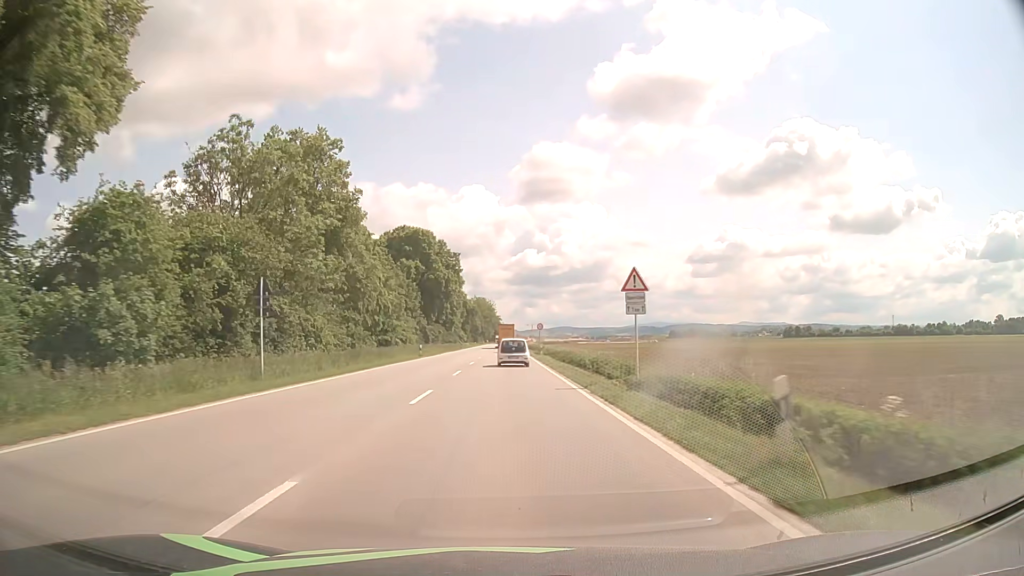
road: primary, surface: asphalt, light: Day
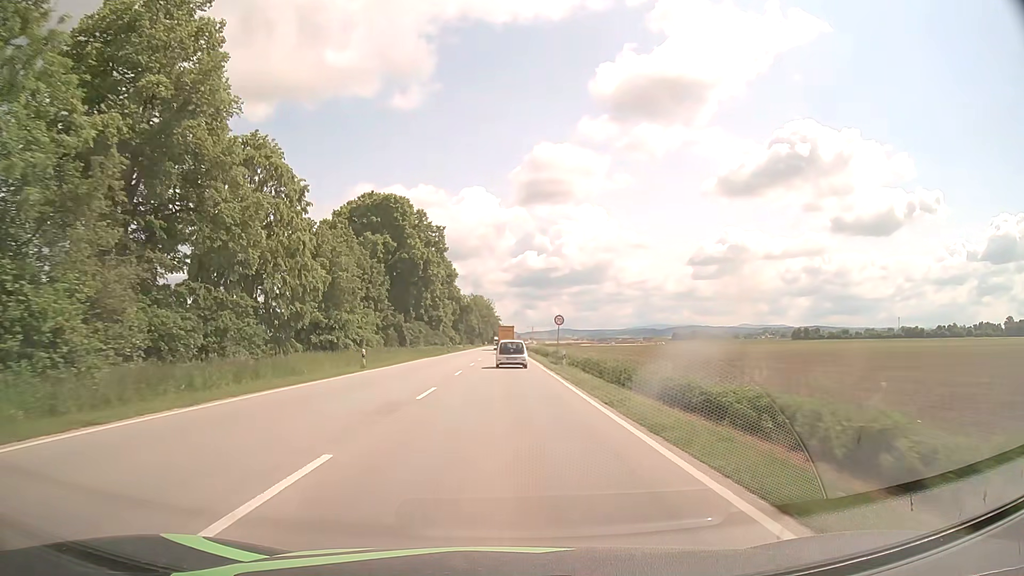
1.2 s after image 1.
(0.0, +22.4) m; 0°
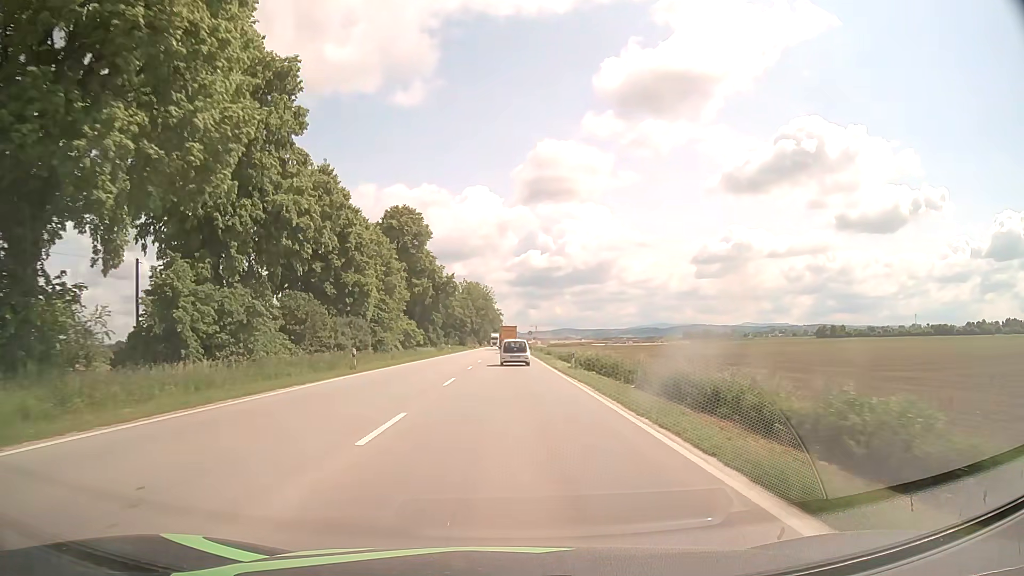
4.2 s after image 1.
(-0.4, +54.9) m; 0°
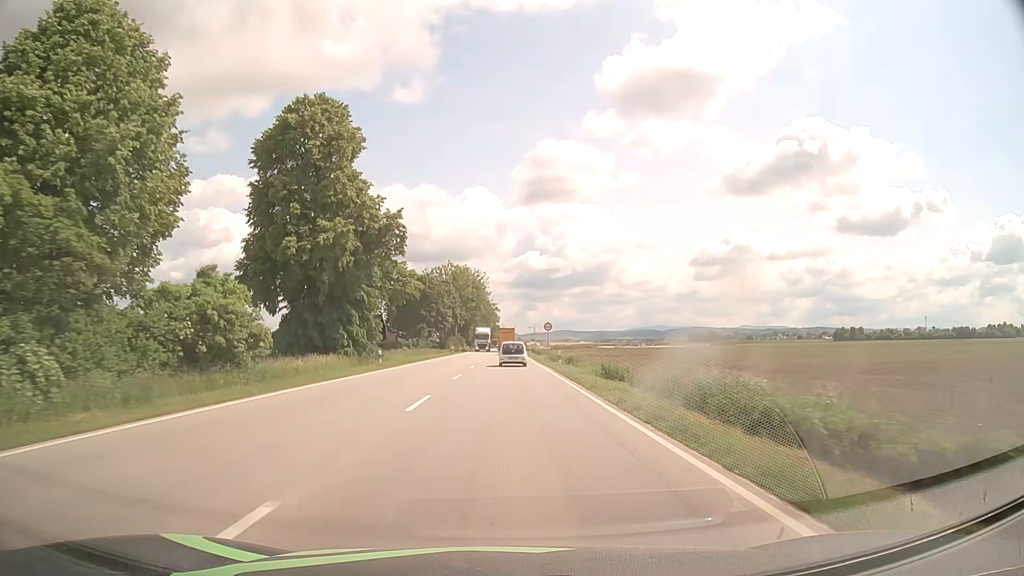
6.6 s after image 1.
(+0.1, +43.3) m; 0°
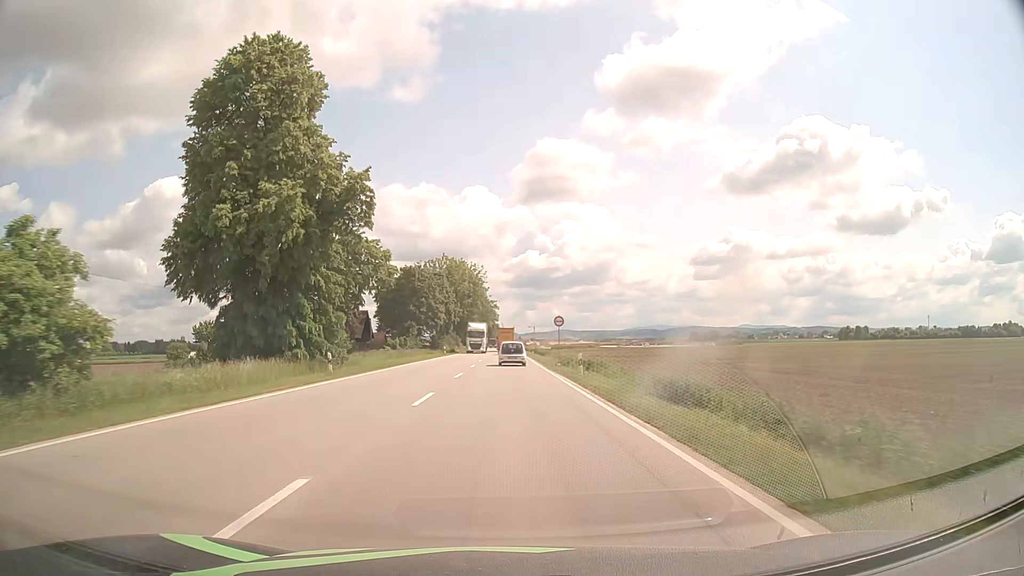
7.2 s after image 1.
(0.0, +10.8) m; 0°
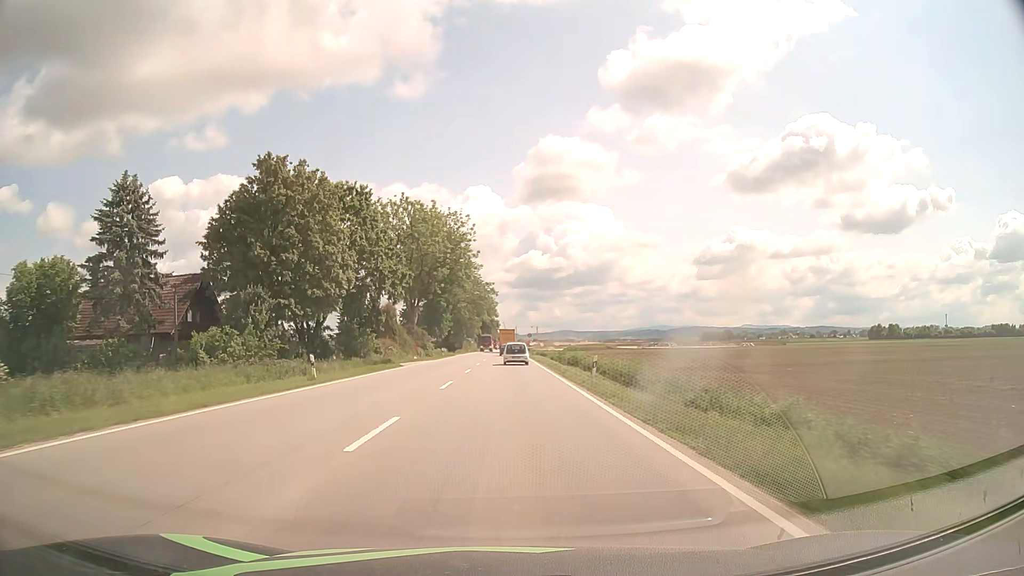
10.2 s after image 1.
(-0.1, +54.0) m; 0°
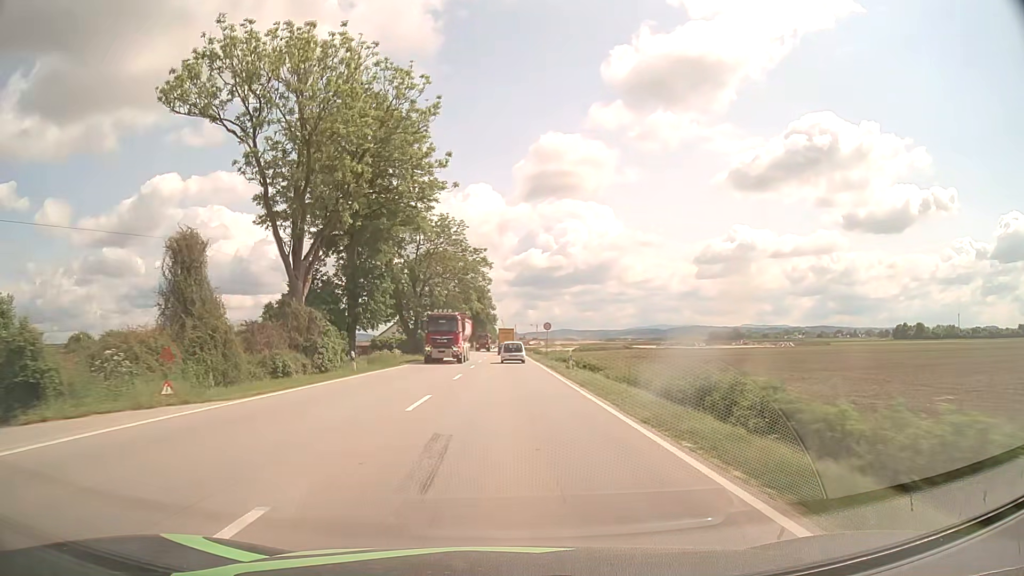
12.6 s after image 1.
(0.0, +43.2) m; 0°
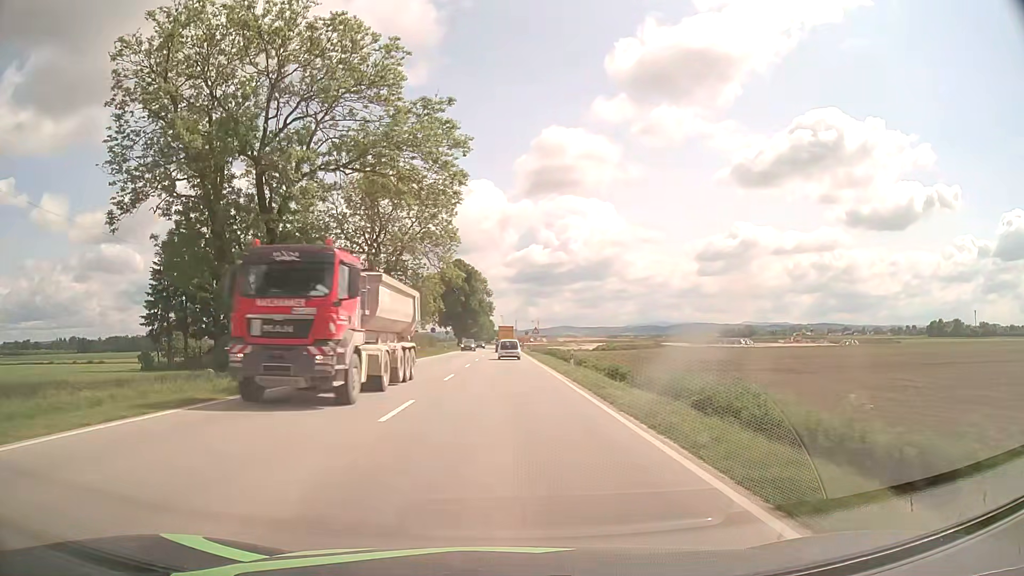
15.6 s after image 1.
(0.0, +49.8) m; 0°
(0, +10) (0, +20) (0, +30) (0, +40) (0, +50) (0, +60) (-1, +70) (-1, +80) (-1, +90) (-1, +100) m
